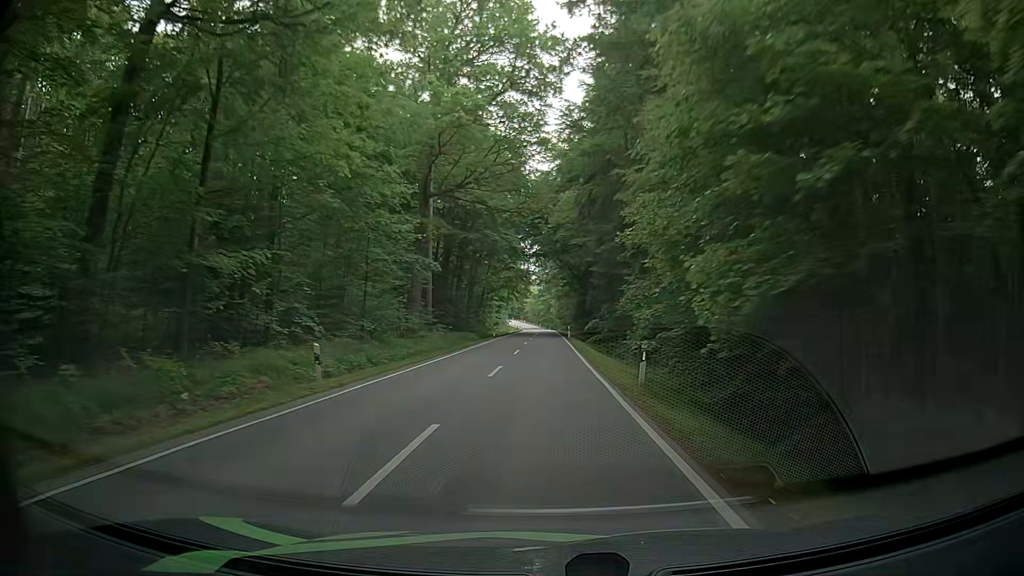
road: secondary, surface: asphalt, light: Day
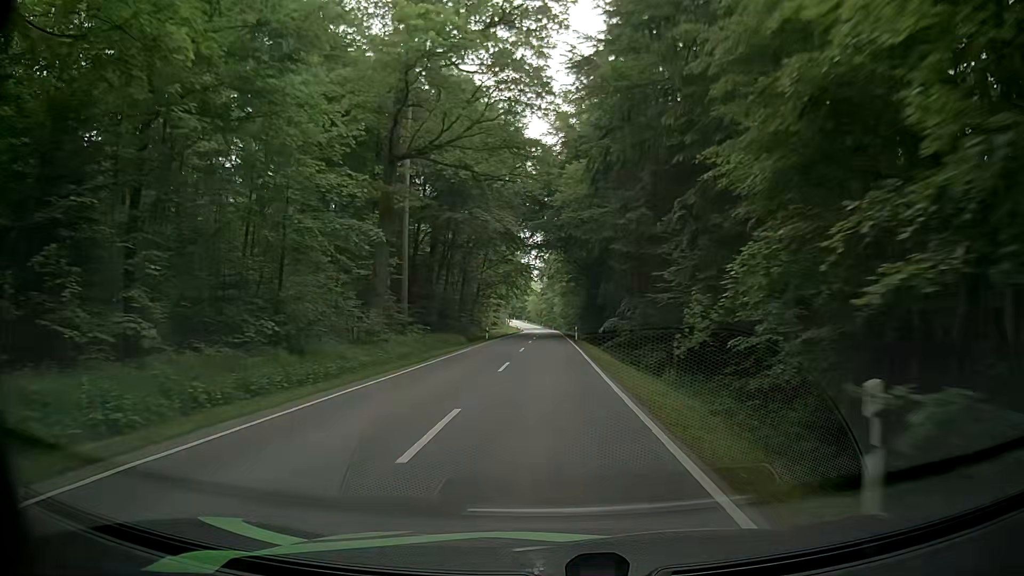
(-0.1, +10.6) m; -1°
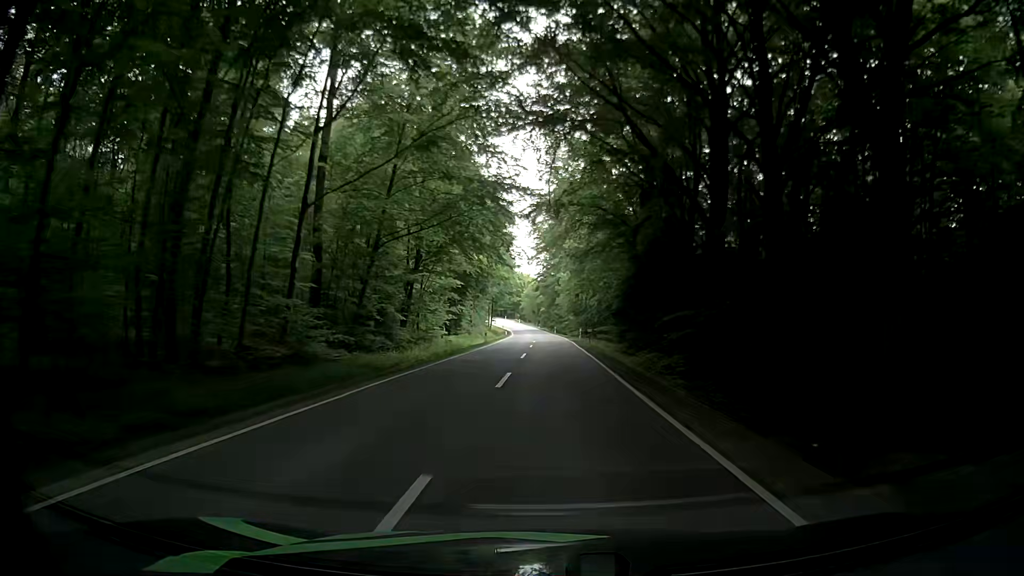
(-0.2, +52.7) m; -1°
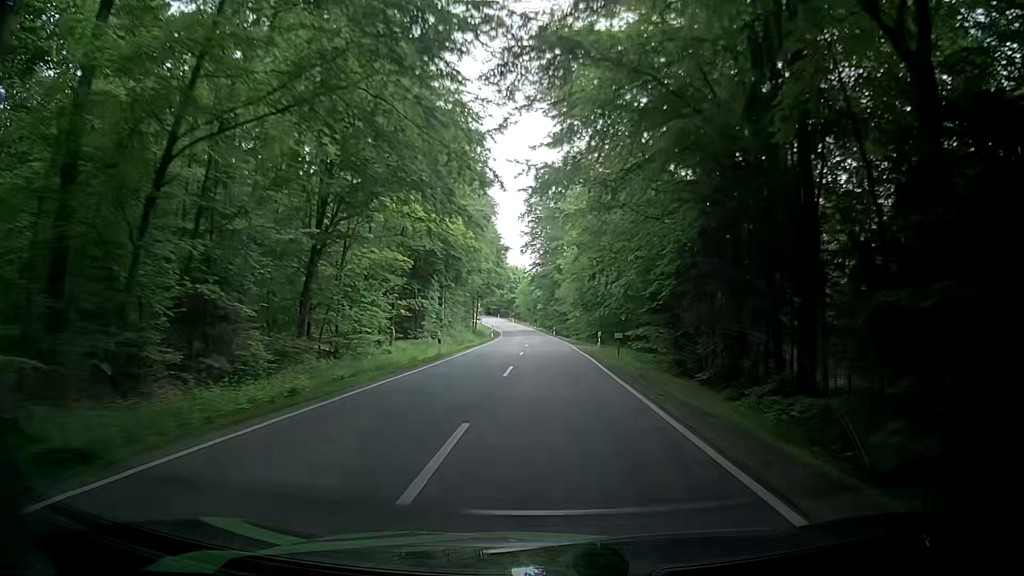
(+0.4, +21.1) m; +2°
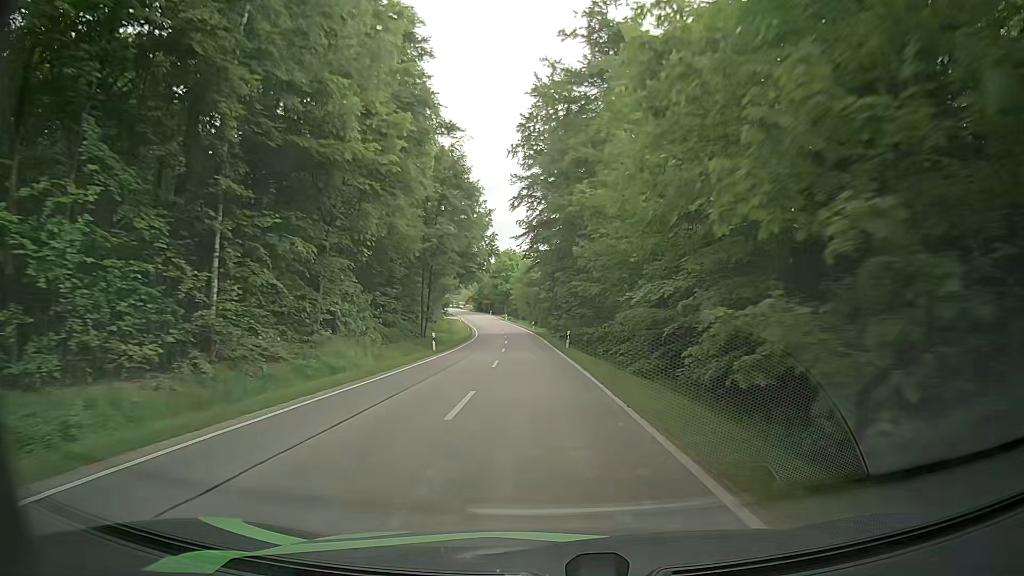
(-0.2, +42.1) m; -1°
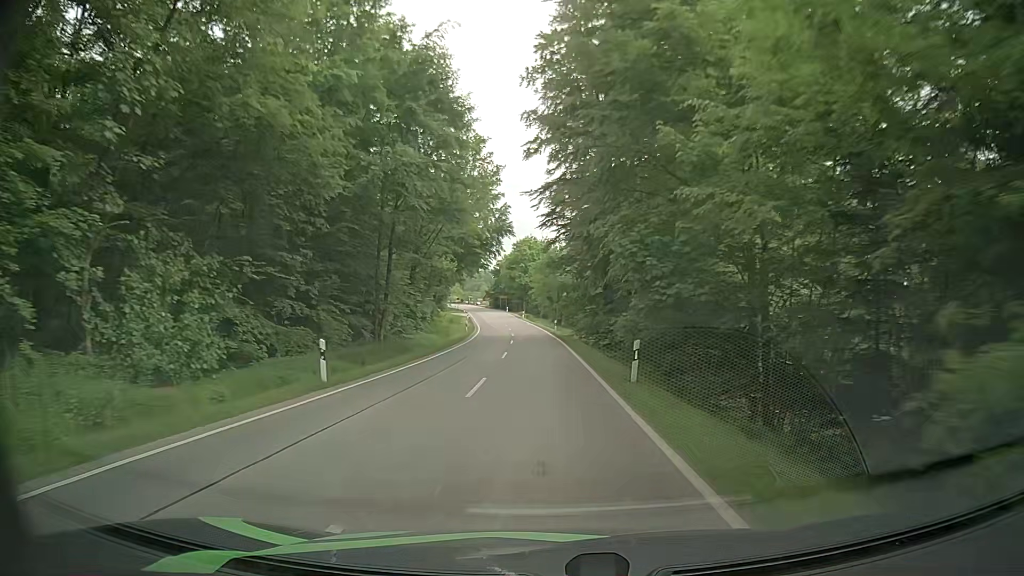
(-0.3, +21.1) m; -2°
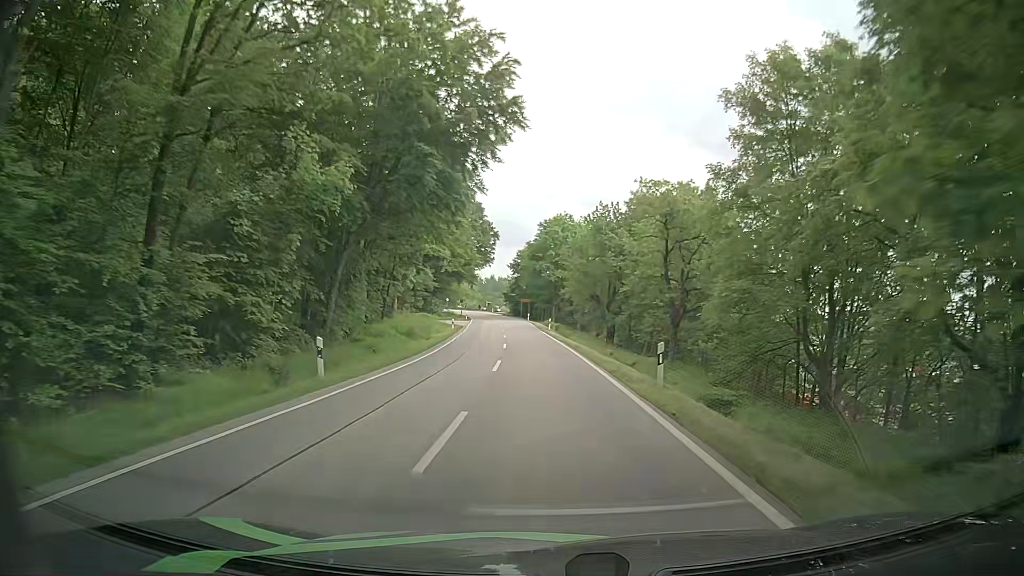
(-0.9, +42.2) m; -3°
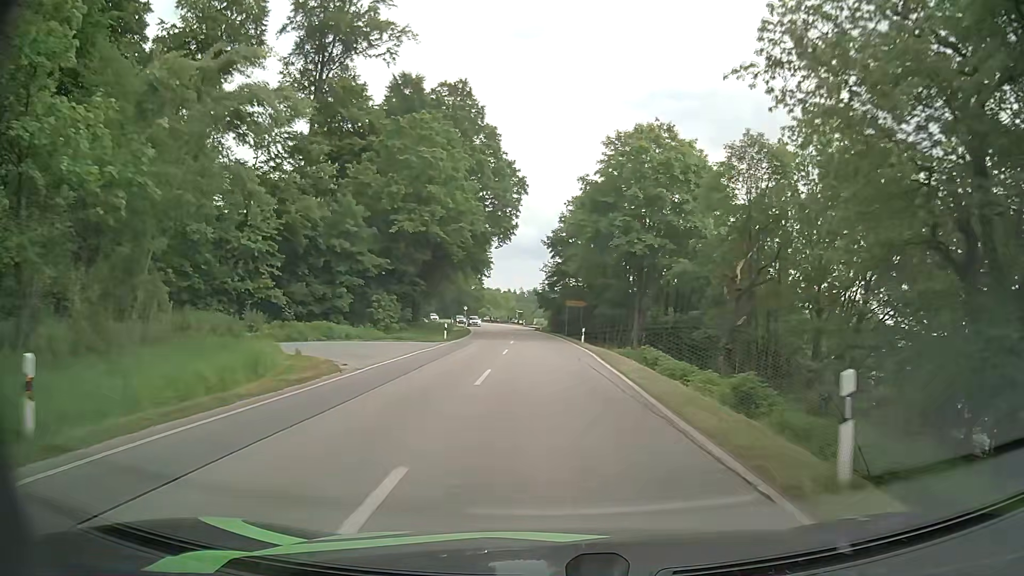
(-1.3, +51.5) m; -3°
(0, +10) (0, +20) (0, +30) (0, +40) (-1, +50) (-1, +60) (-2, +70) (-3, +80) (-5, +90) (-6, +100) m
